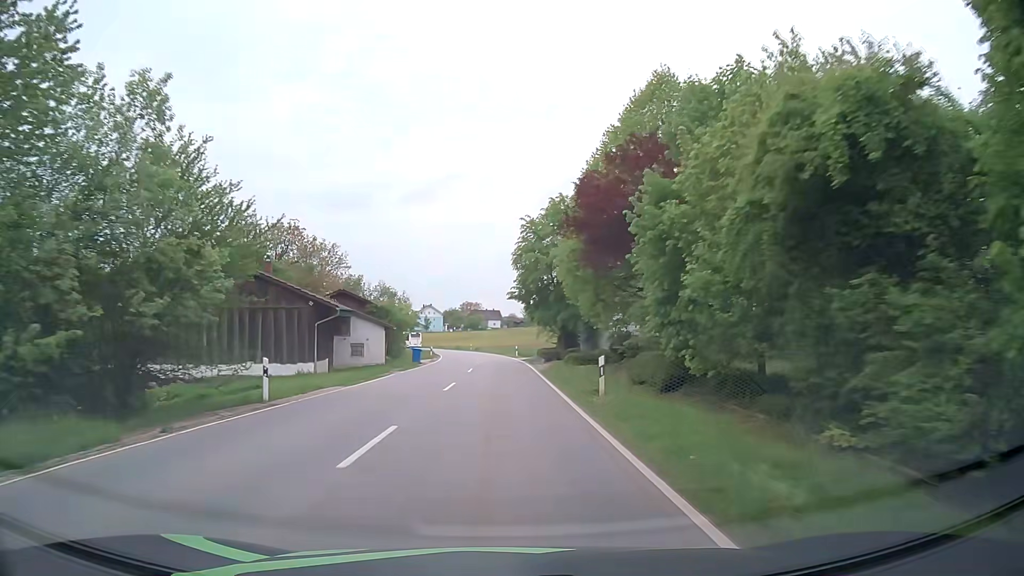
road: tertiary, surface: asphalt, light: Day
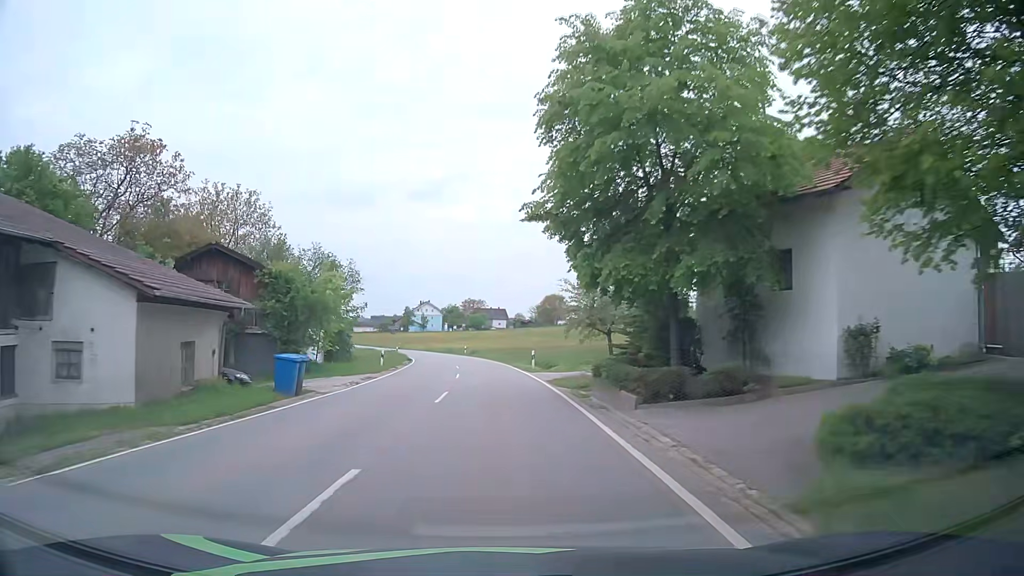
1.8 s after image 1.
(-0.3, +28.0) m; -1°
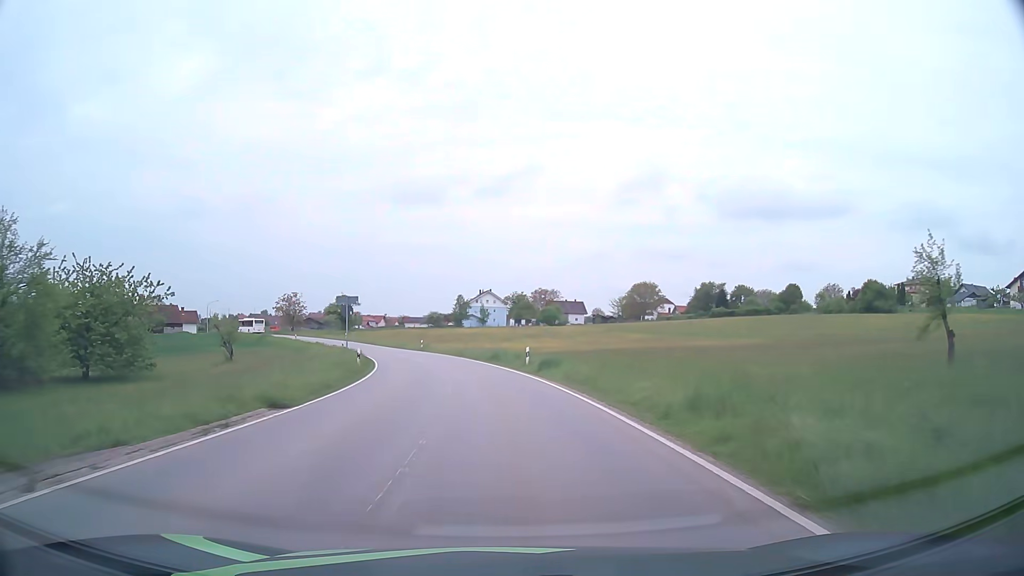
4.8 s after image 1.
(-2.2, +46.1) m; -6°
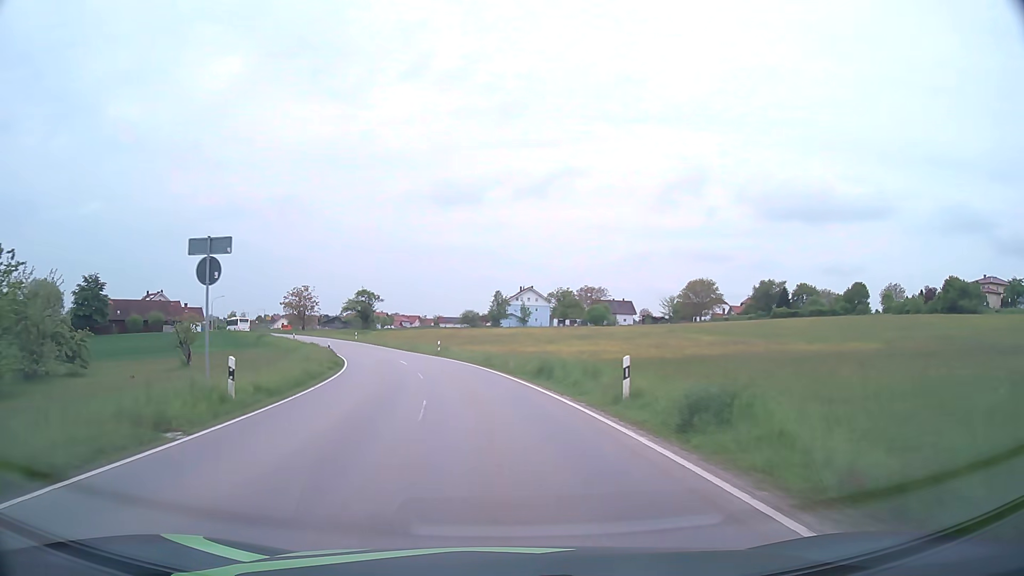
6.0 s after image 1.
(-0.6, +18.4) m; -4°
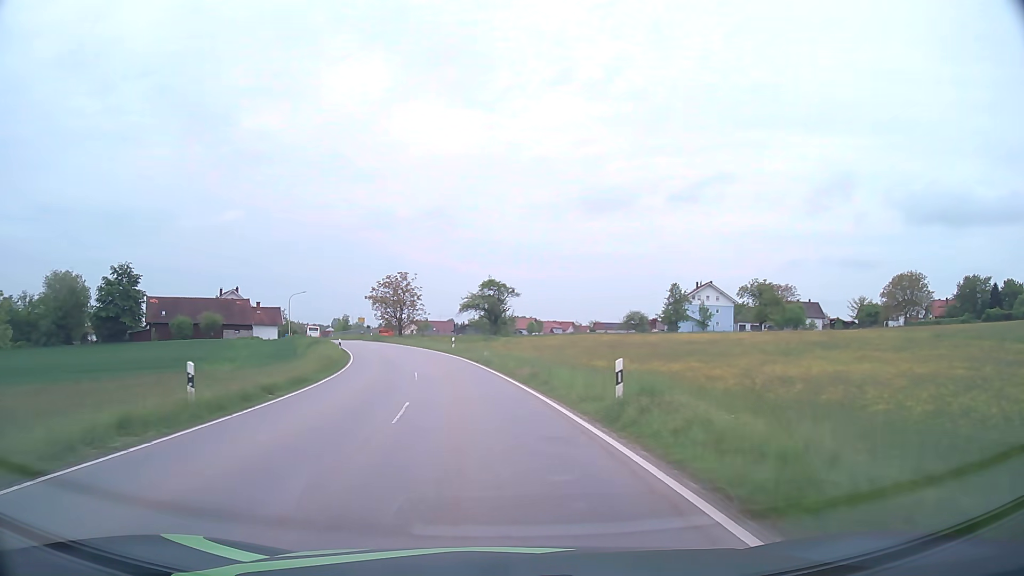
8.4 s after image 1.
(-3.8, +36.2) m; -13°
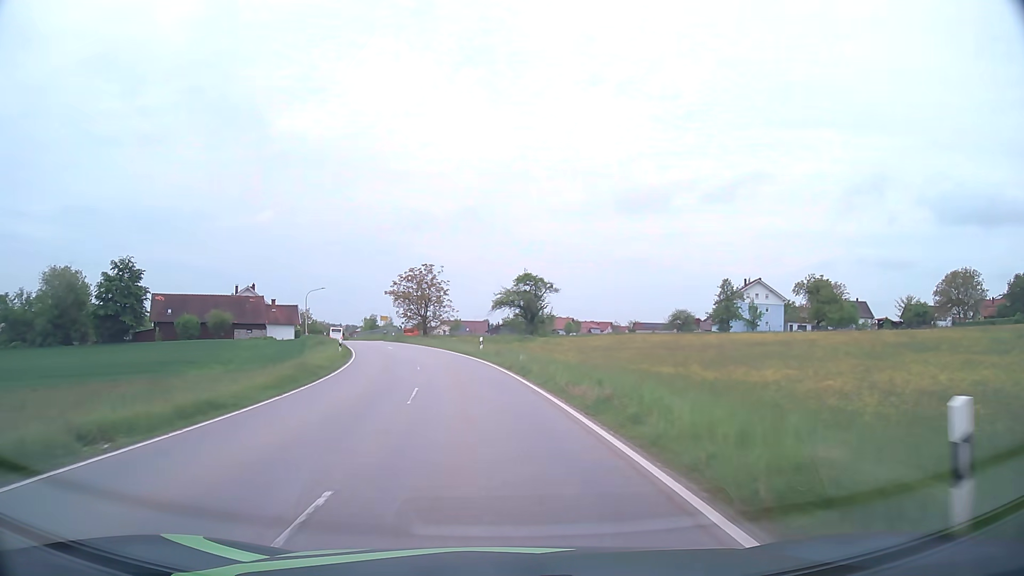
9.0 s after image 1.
(-0.2, +9.1) m; -3°
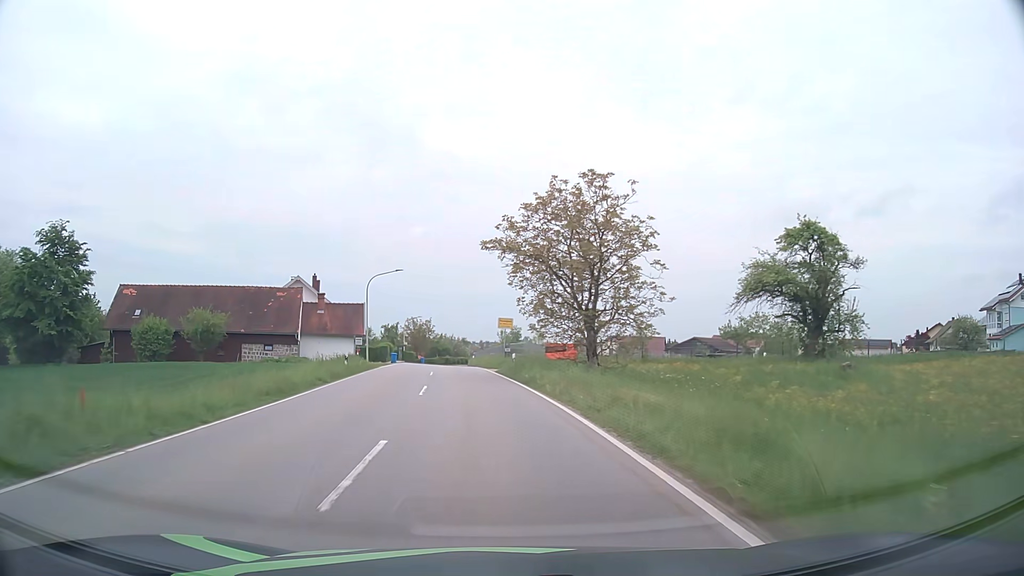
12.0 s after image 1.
(-5.5, +44.9) m; -13°
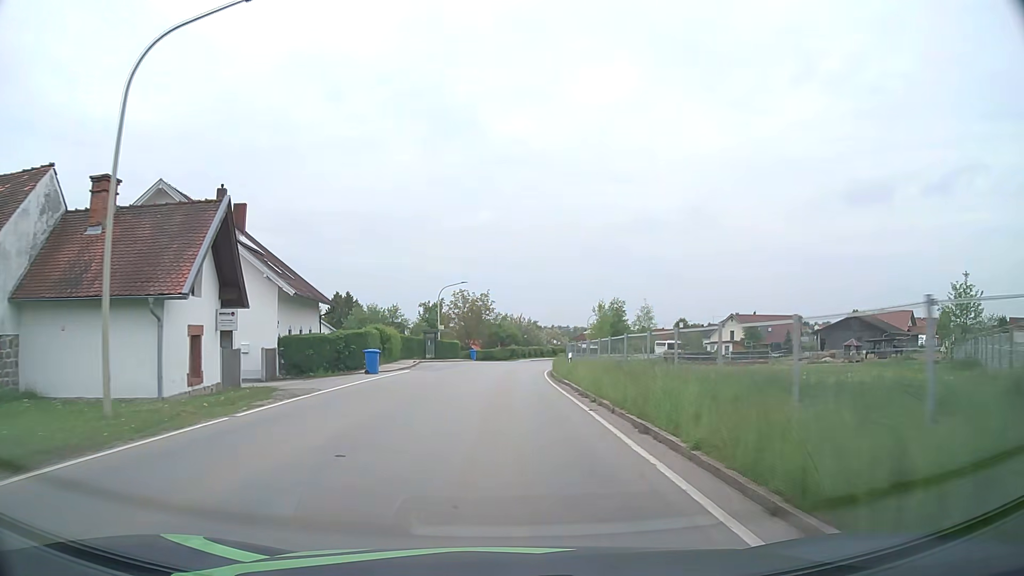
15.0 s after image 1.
(-3.3, +43.1) m; -6°
(0, +10) (0, +20) (0, +30) (0, +40) (+1, +50) (+2, +60) (+4, +70) (+6, +79) (+9, +89) (+13, +98) m
